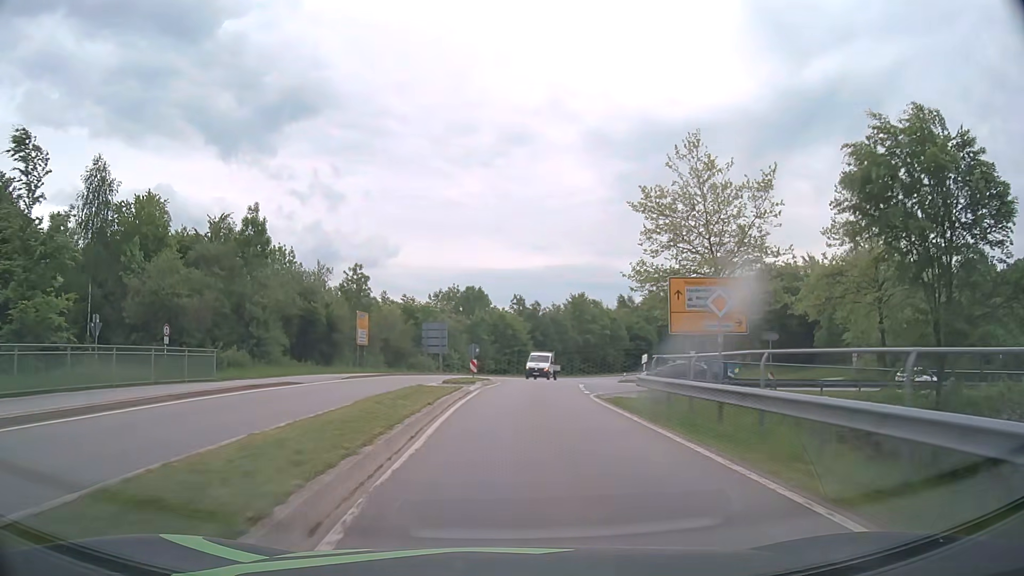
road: primary_link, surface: asphalt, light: Day
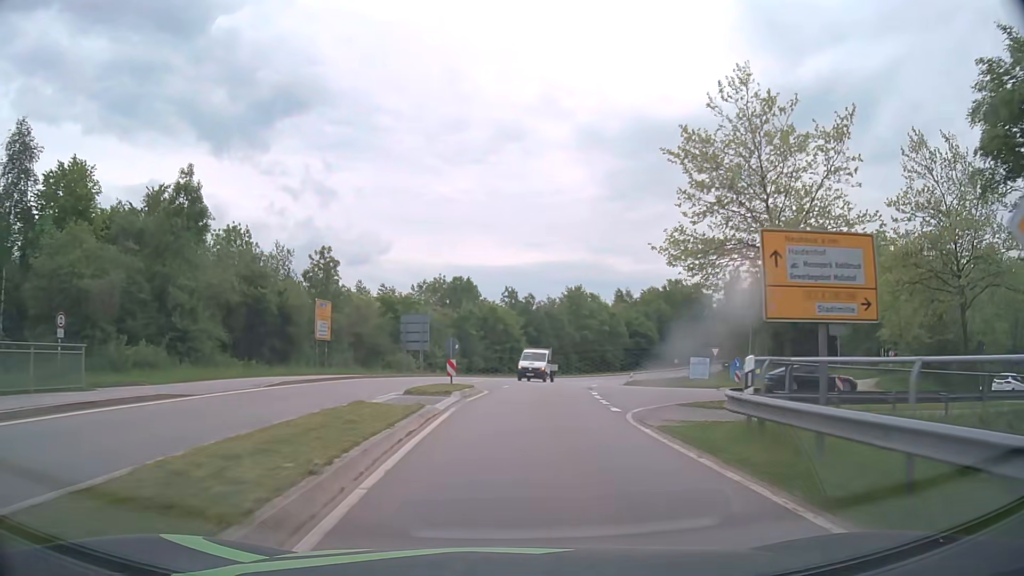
(0.0, +8.5) m; +1°
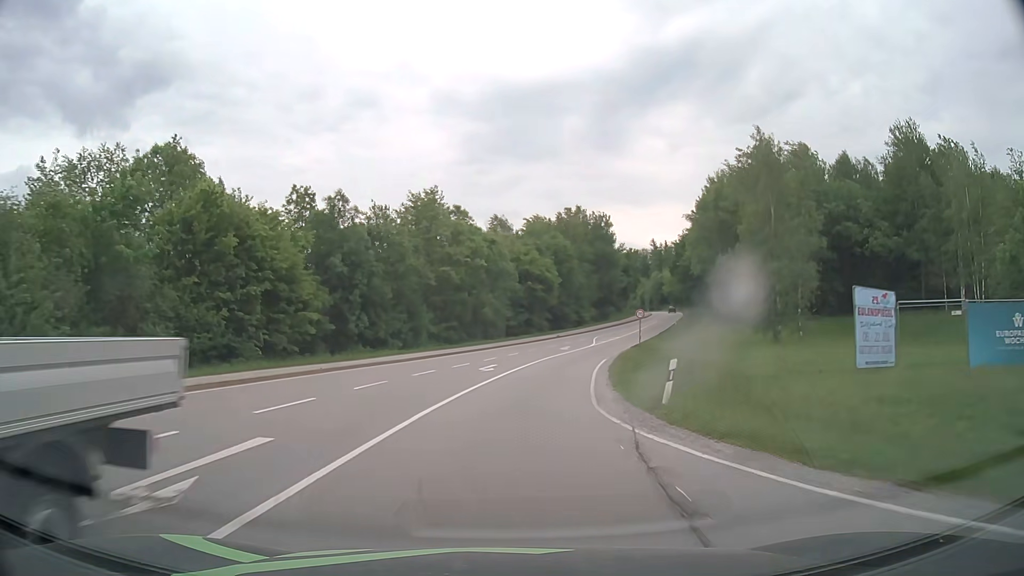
(+5.0, +48.3) m; +12°
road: secondary
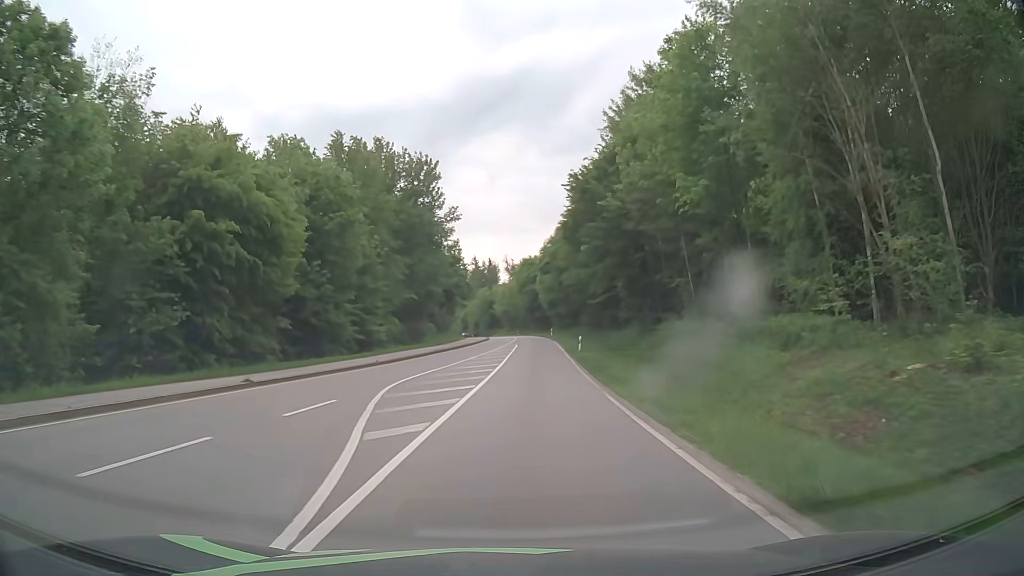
(+7.2, +52.6) m; +16°
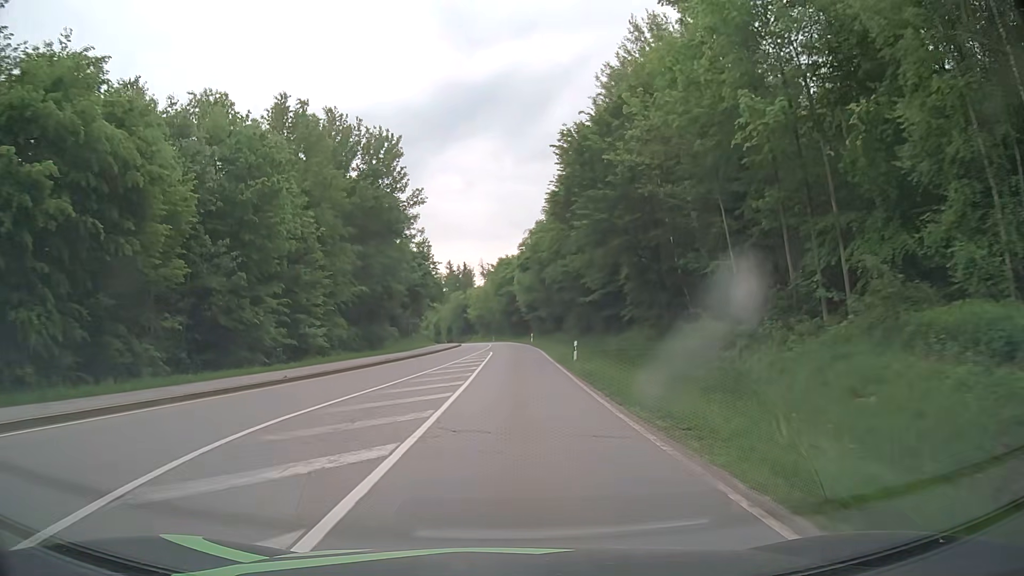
(+0.2, +10.7) m; +2°
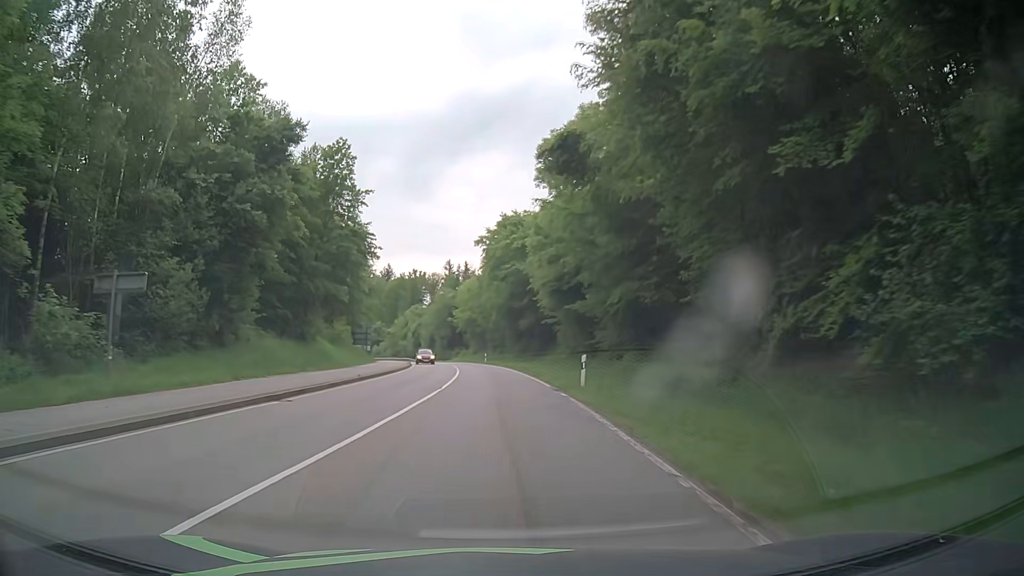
(+0.9, +52.8) m; 0°
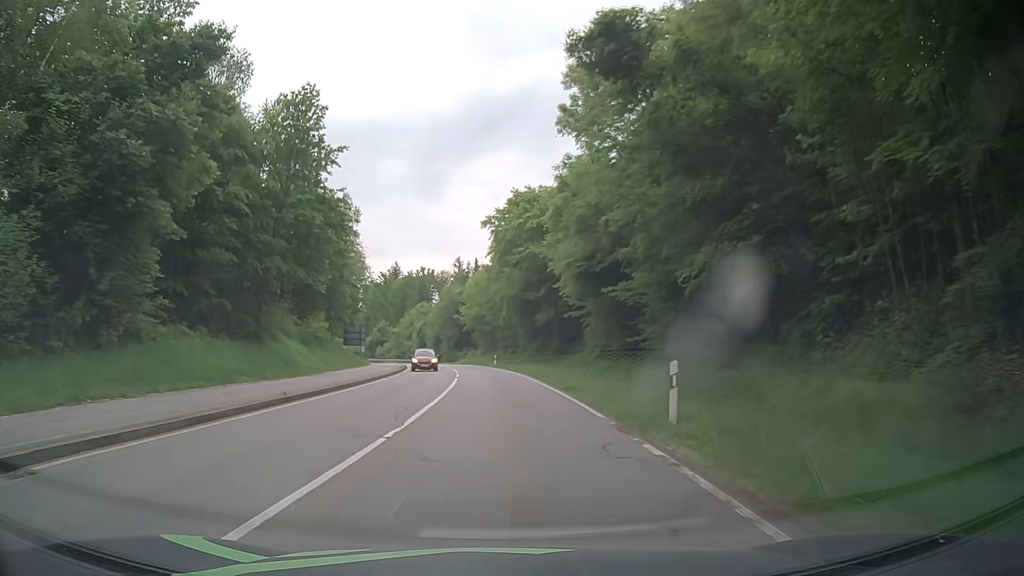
(-0.1, +10.5) m; -1°
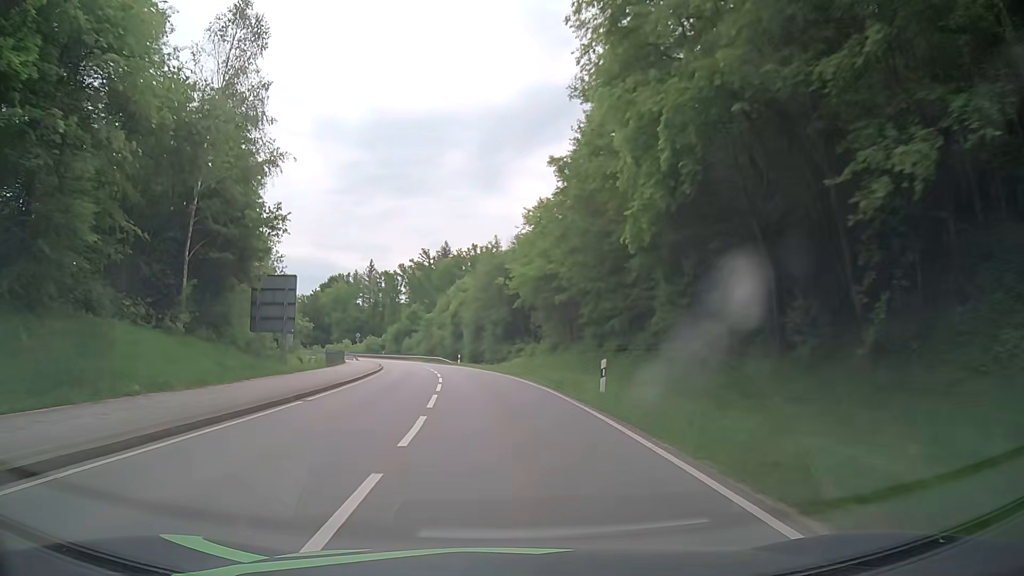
(-1.5, +42.5) m; -5°
(0, +10) (-1, +20) (-1, +30) (-2, +40) (-4, +50) (-6, +60) (-8, +69) (-10, +79) (-13, +89) (-16, +98) m
